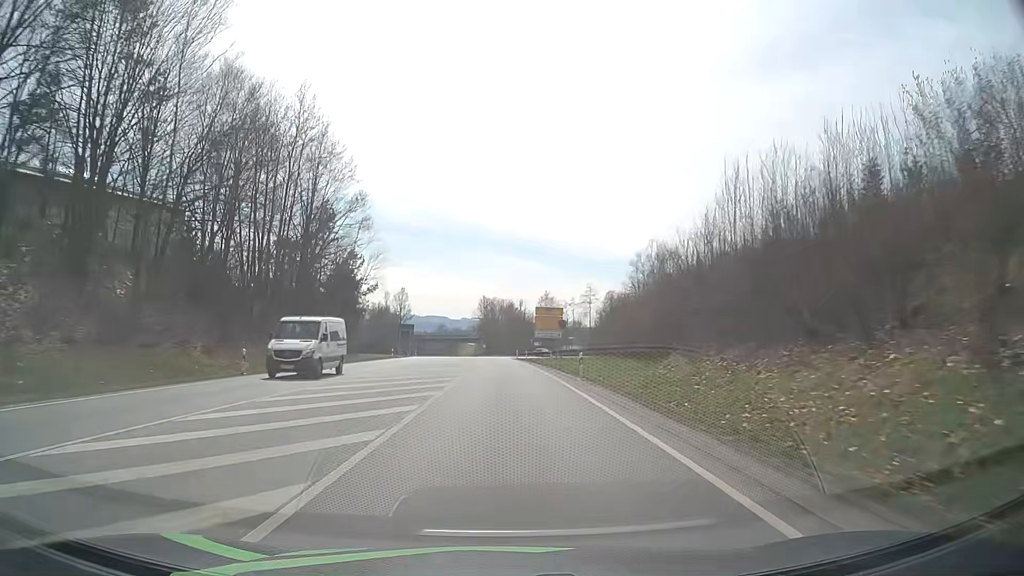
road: primary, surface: asphalt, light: Day
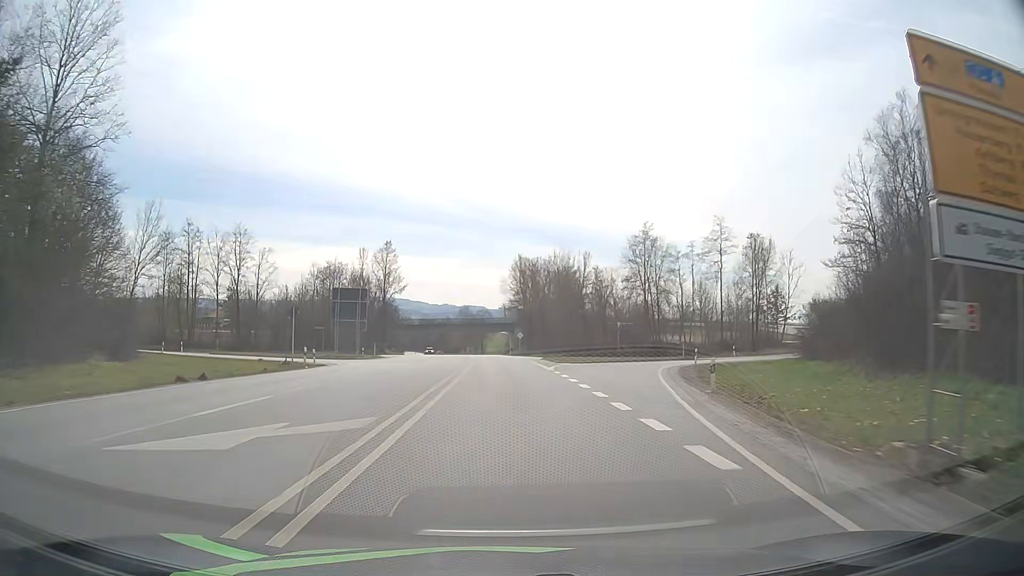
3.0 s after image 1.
(-2.3, +73.1) m; -3°
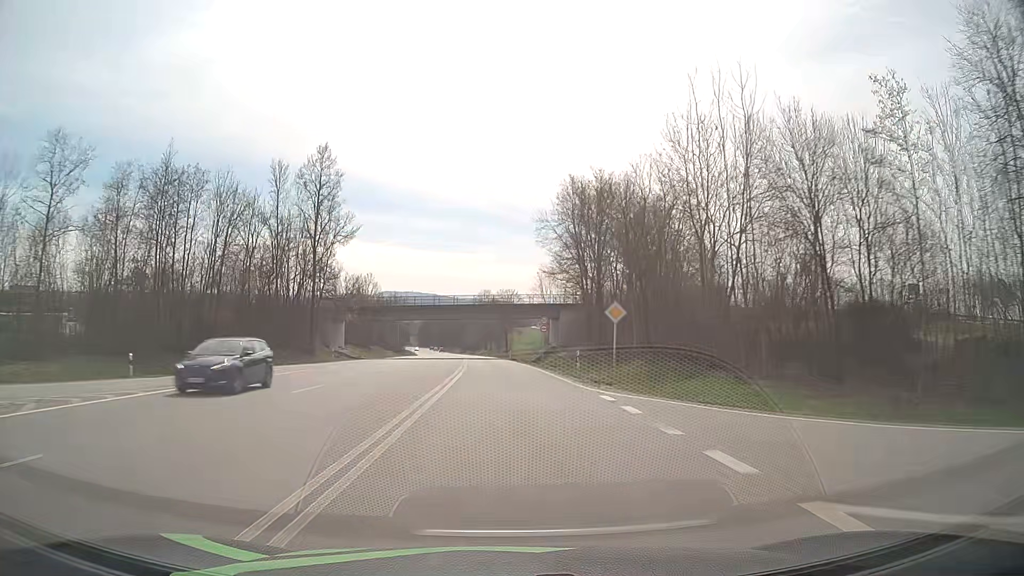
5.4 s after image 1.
(-1.2, +56.7) m; -2°
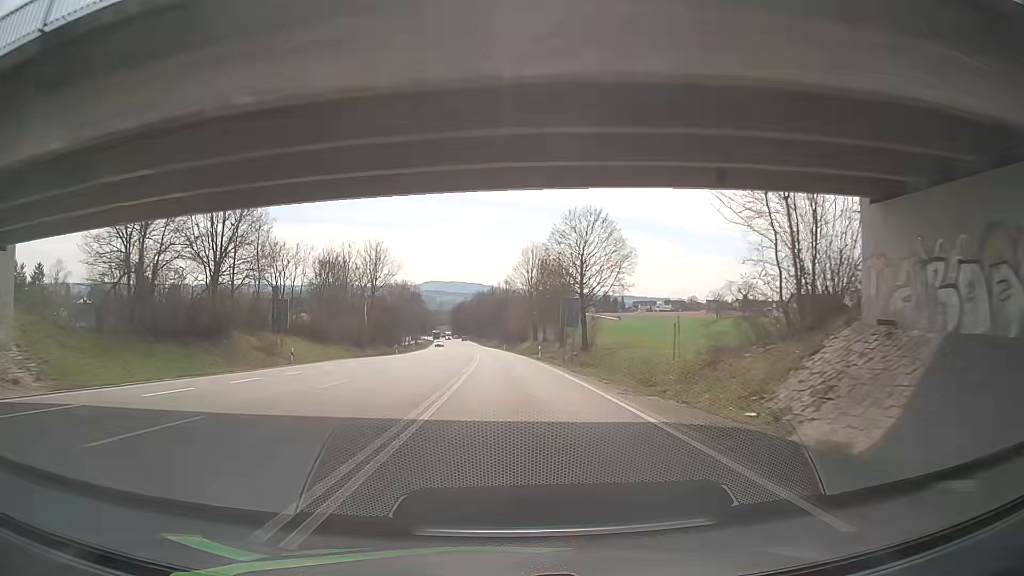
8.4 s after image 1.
(-2.6, +71.0) m; -4°
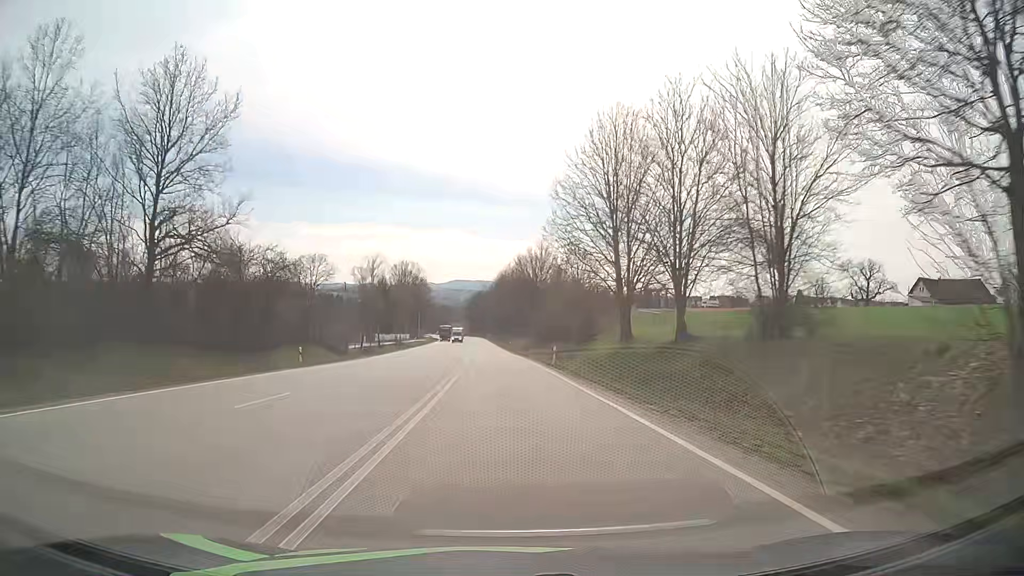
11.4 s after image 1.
(-2.0, +66.3) m; -3°
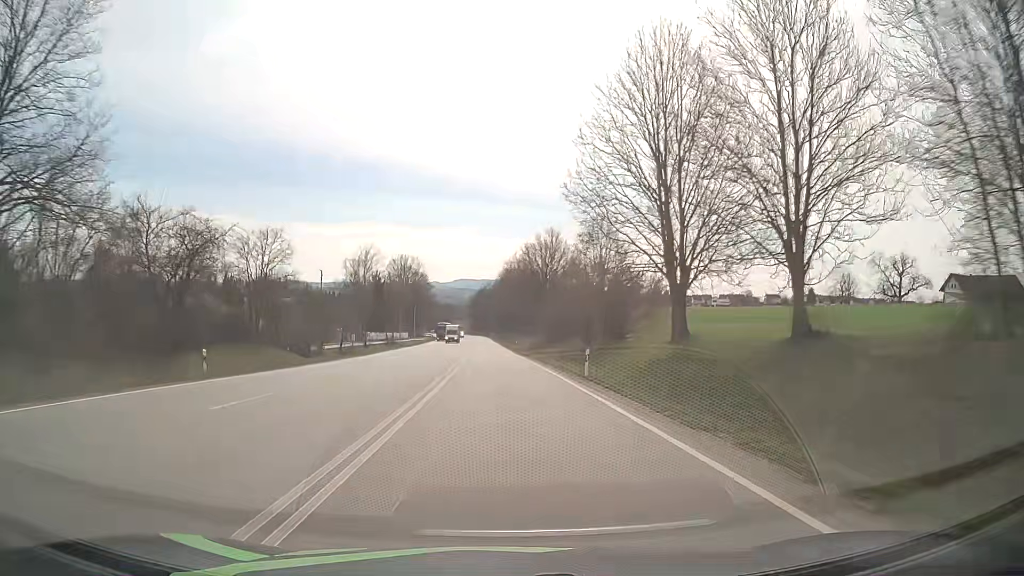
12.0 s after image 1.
(-0.1, +12.9) m; 0°
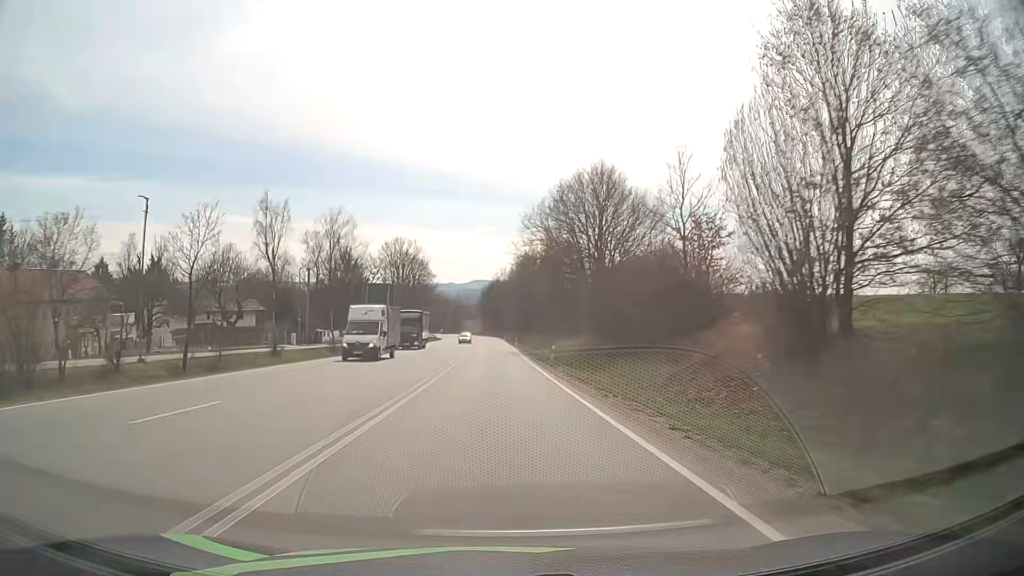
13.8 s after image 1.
(-0.5, +38.2) m; -2°
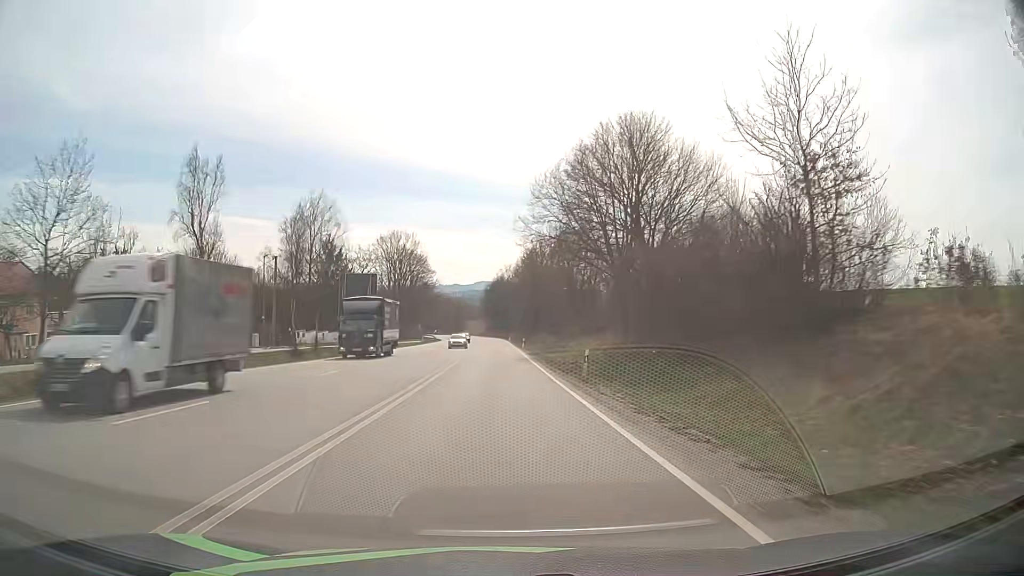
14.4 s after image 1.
(0.0, +12.6) m; 0°
(0, +10) (0, +20) (0, +30) (0, +40) (0, +50) (-1, +60) (-1, +70) (-1, +80) (-1, +90) (-1, +100) m
